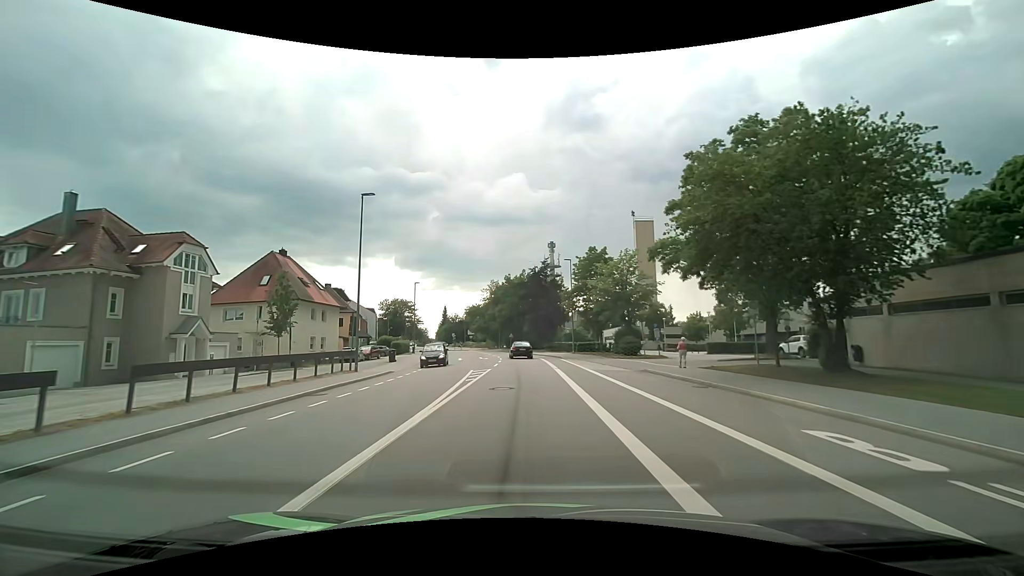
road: tertiary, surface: asphalt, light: Day
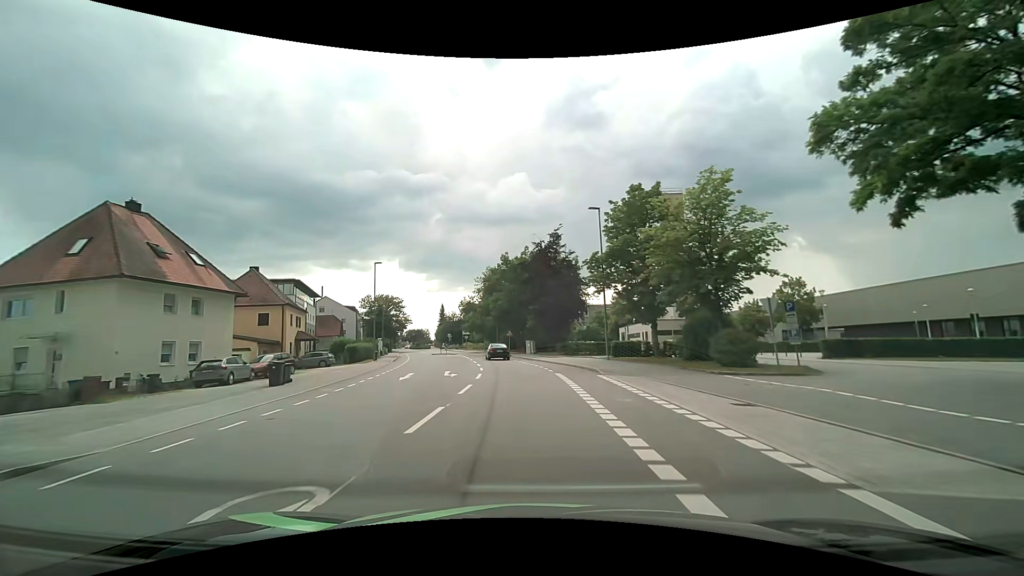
(-0.2, +20.6) m; 0°
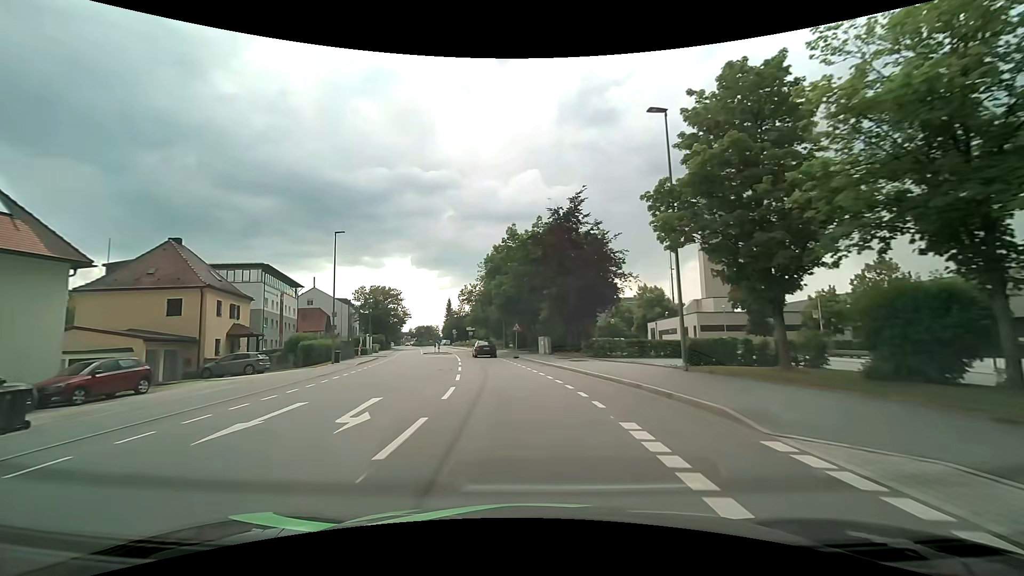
(-0.3, +13.9) m; -2°
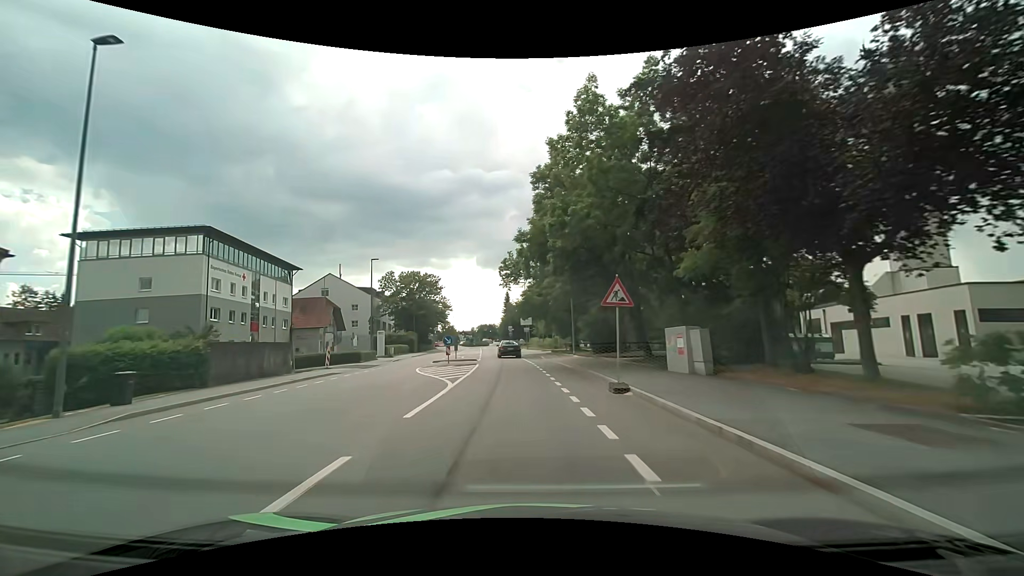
(-1.3, +27.0) m; -7°
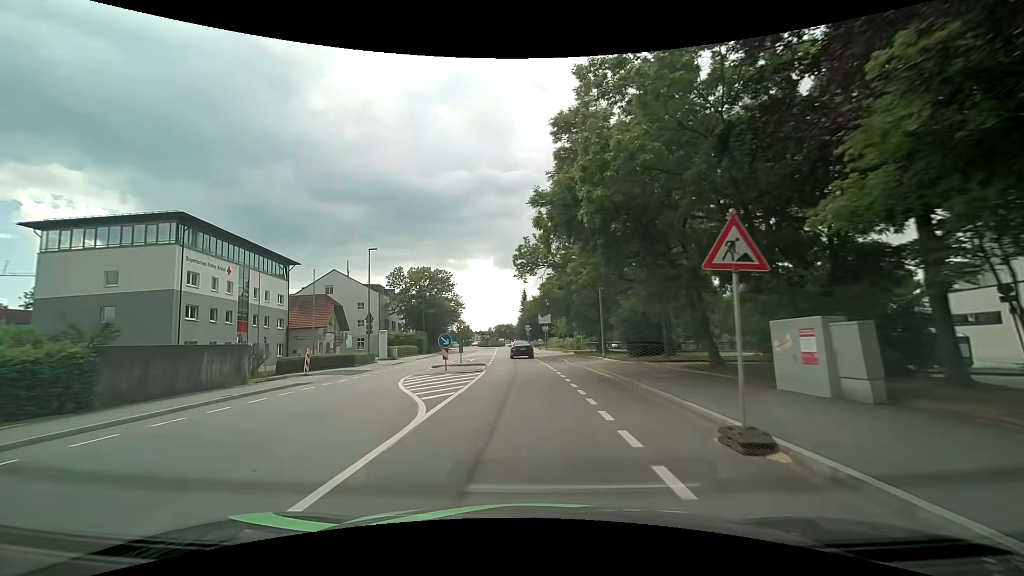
(-0.1, +6.5) m; -2°
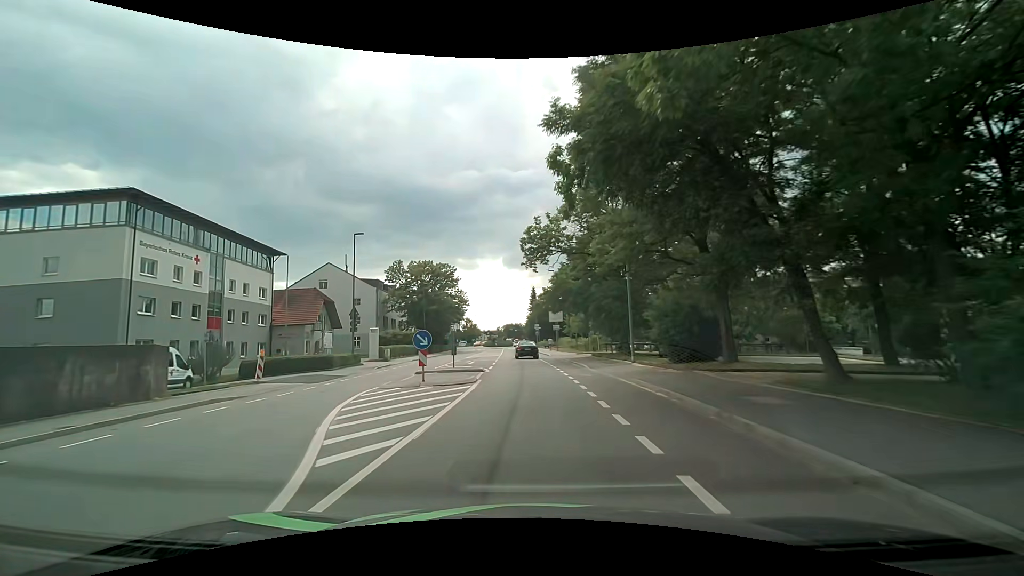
(-0.1, +6.3) m; -2°
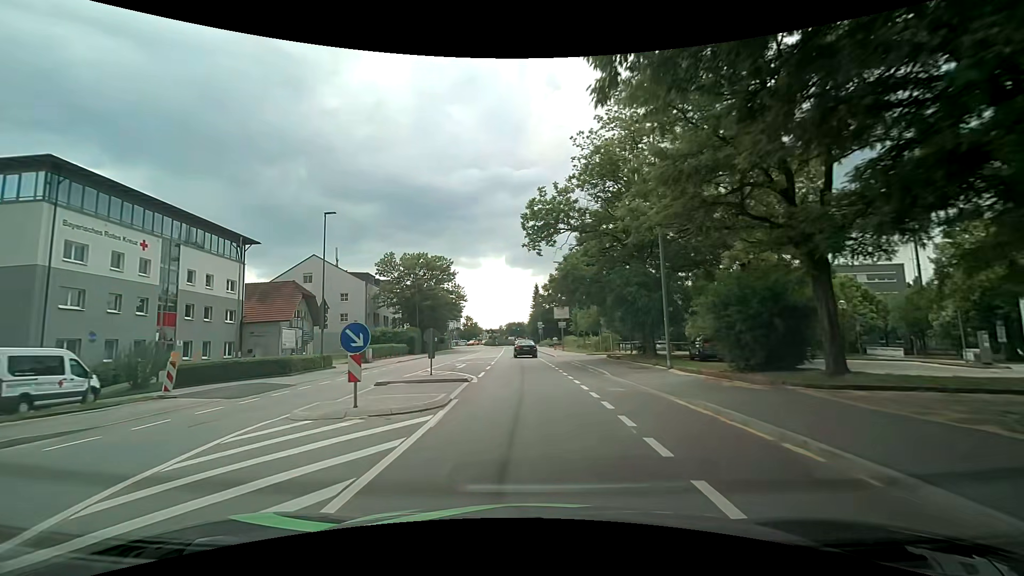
(0.0, +6.2) m; 0°
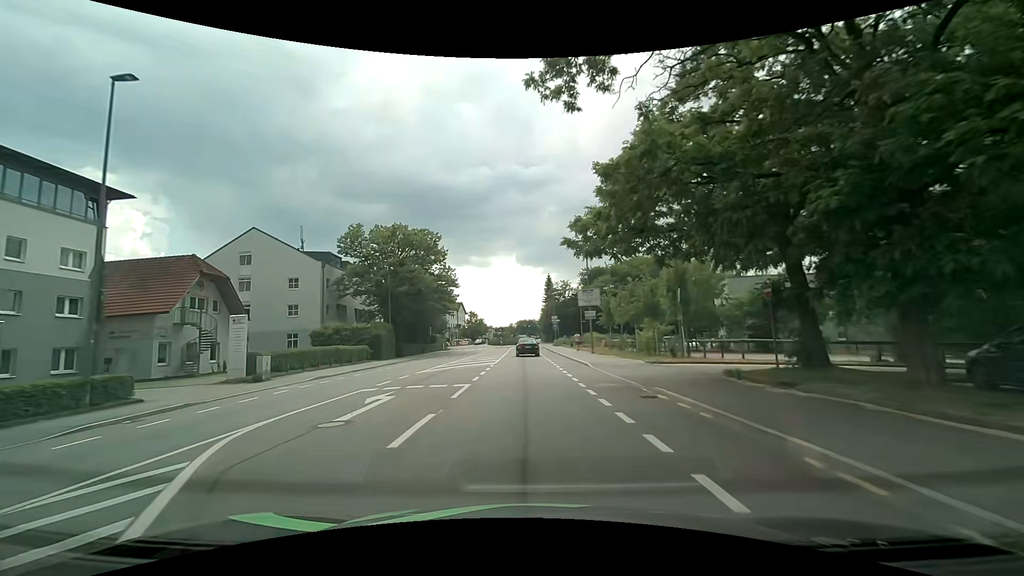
(-0.2, +17.9) m; -1°
(0, +10) (0, +20) (-1, +30) (-1, +40) (-1, +50) (-1, +60) (-2, +70) (-2, +80) (+1, +90) (+4, +99) m
